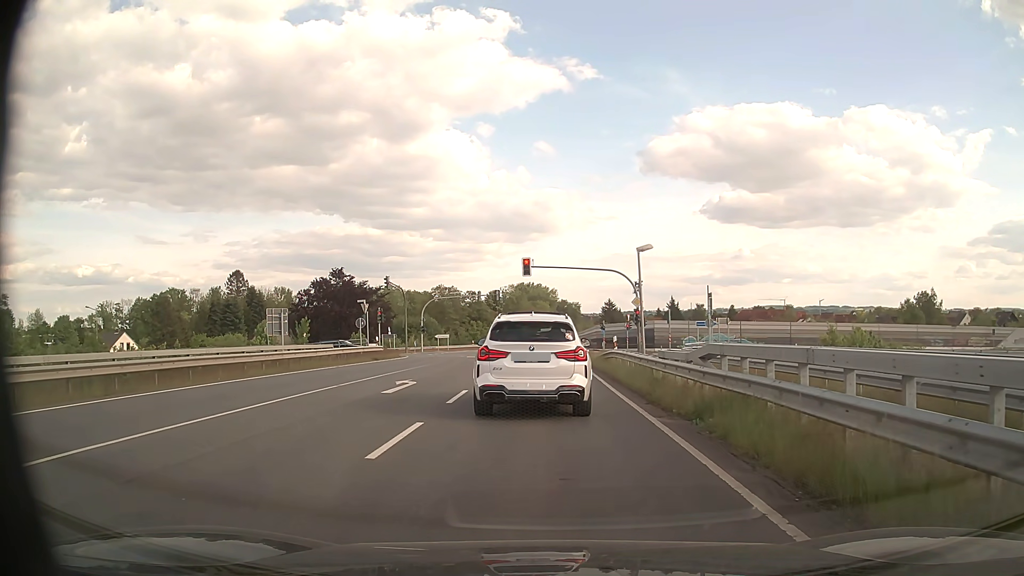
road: secondary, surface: asphalt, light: Day
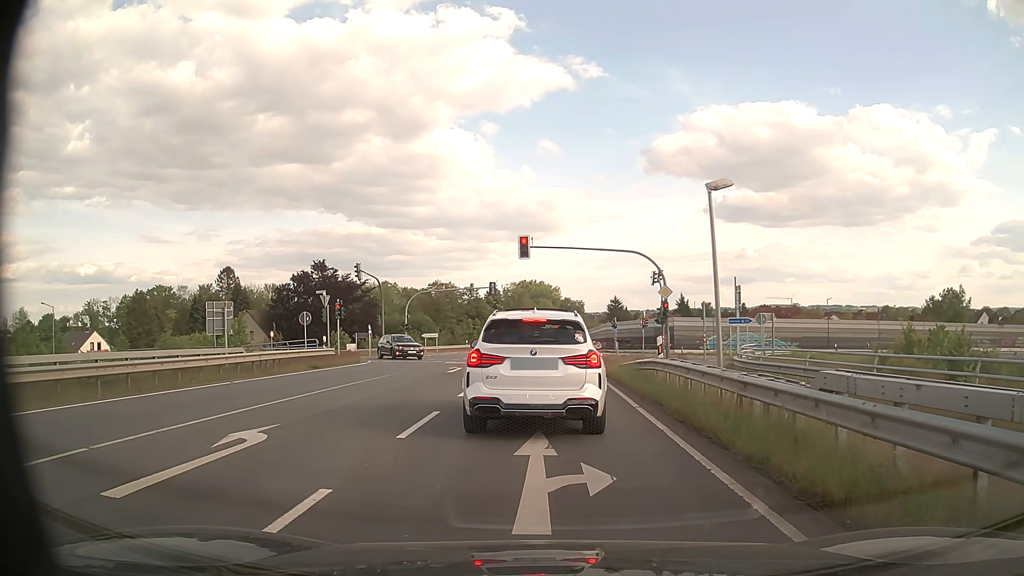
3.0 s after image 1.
(0.0, +10.4) m; 0°
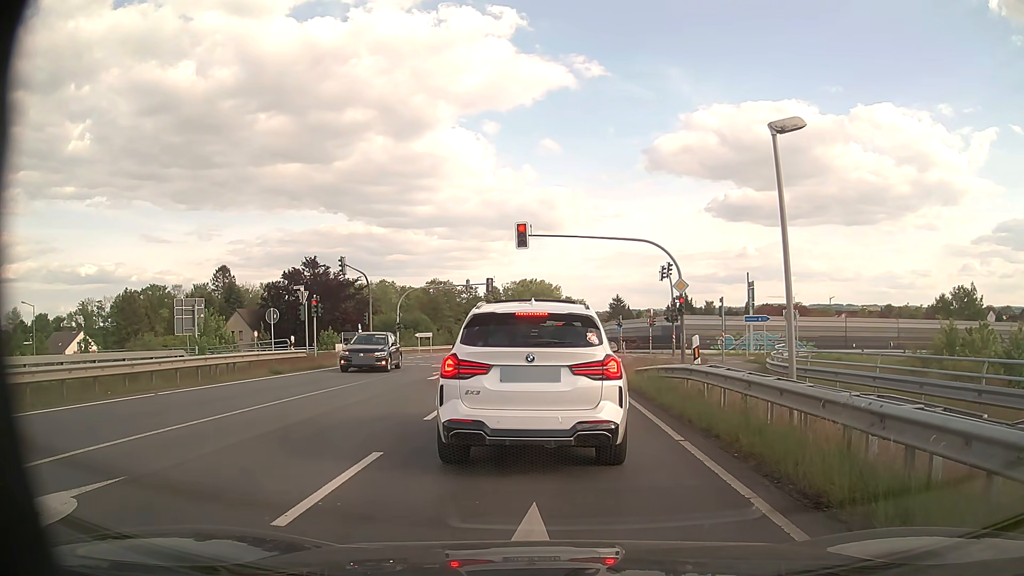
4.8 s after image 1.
(0.0, +4.0) m; 0°
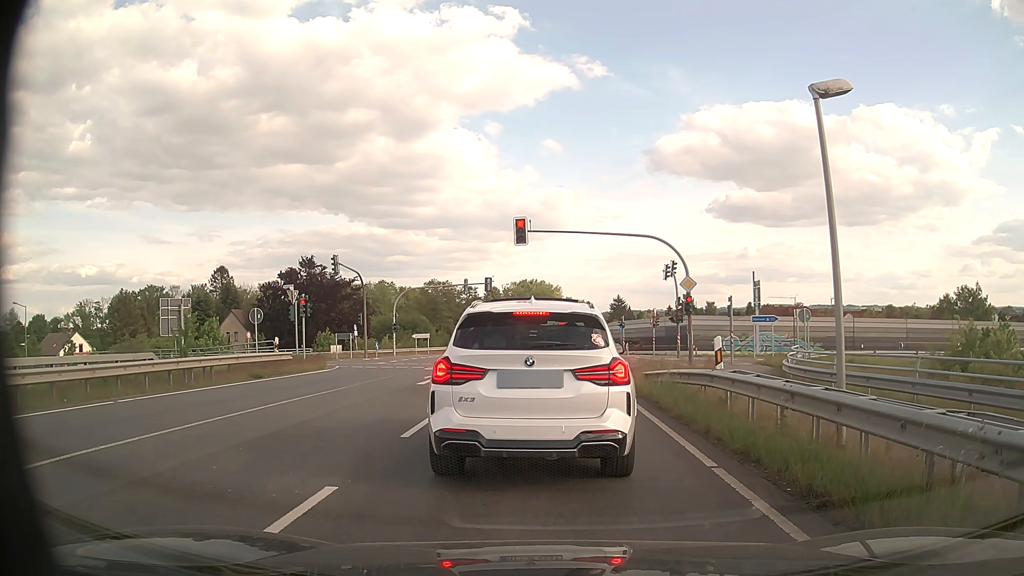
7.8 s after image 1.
(0.0, +1.7) m; 0°
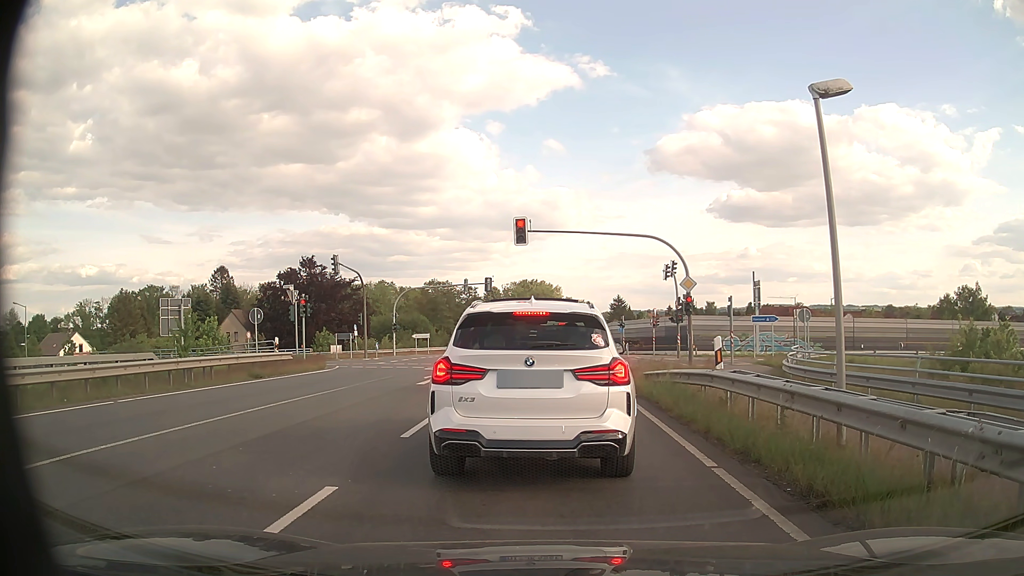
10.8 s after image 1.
(0.0, 0.0) m; 0°
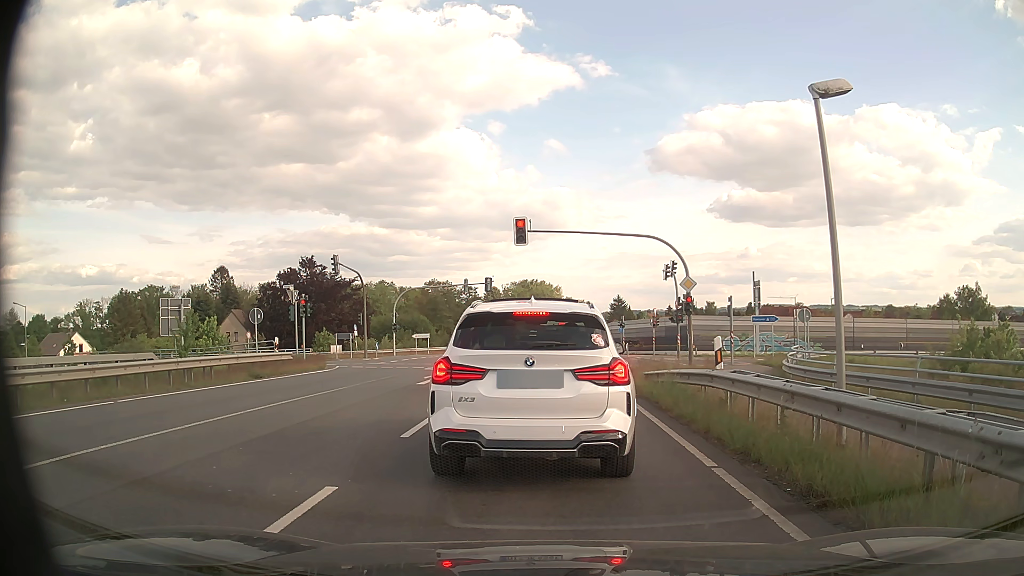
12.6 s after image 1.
(0.0, 0.0) m; 0°
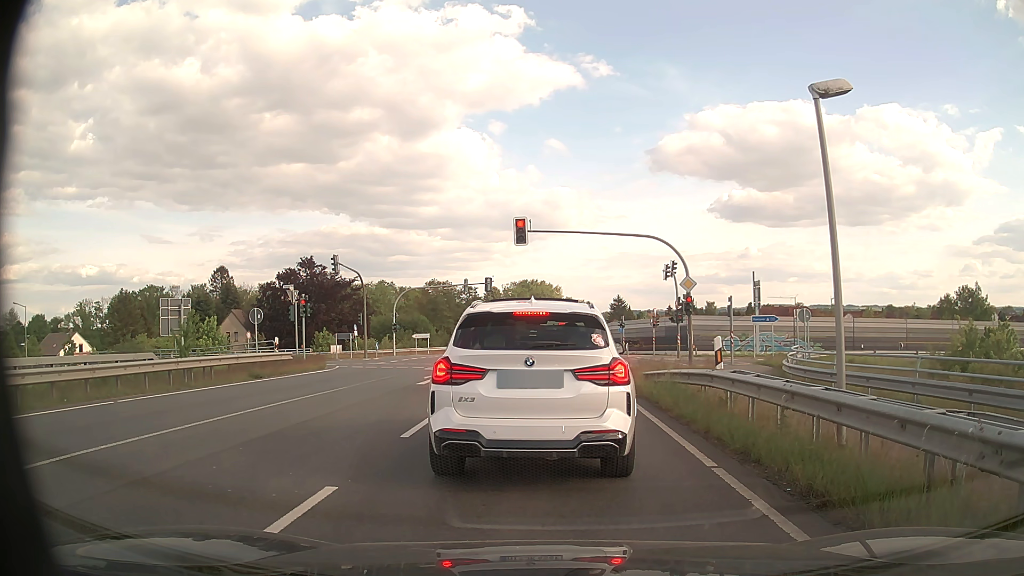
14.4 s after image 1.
(0.0, 0.0) m; 0°
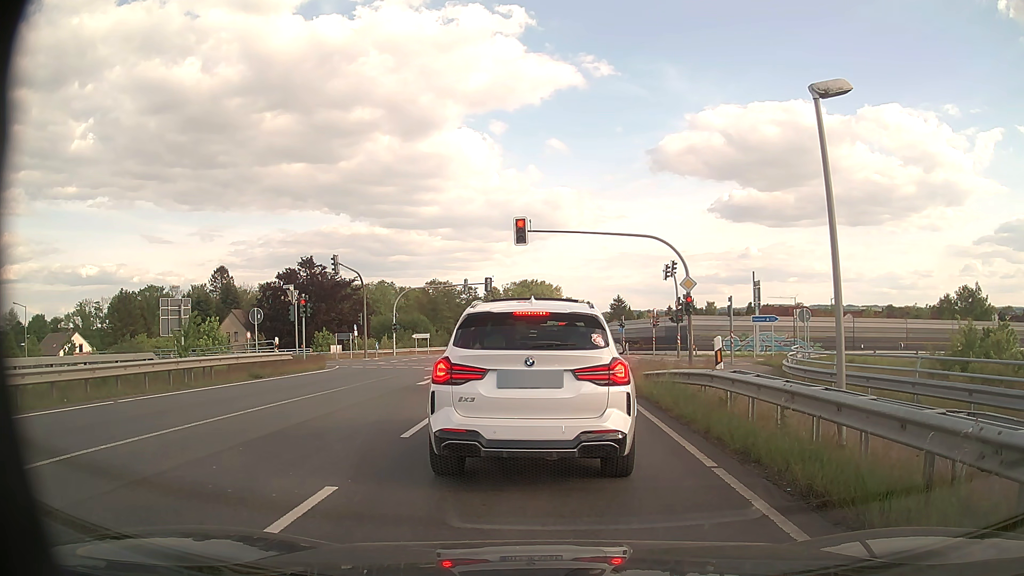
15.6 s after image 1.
(0.0, 0.0) m; 0°
(0, +10) (0, +20) (+1, +30) (+6, +38) (+15, +43) (+25, +45) (+34, +46) (+44, +46) (+54, +46) (+64, +44) m
